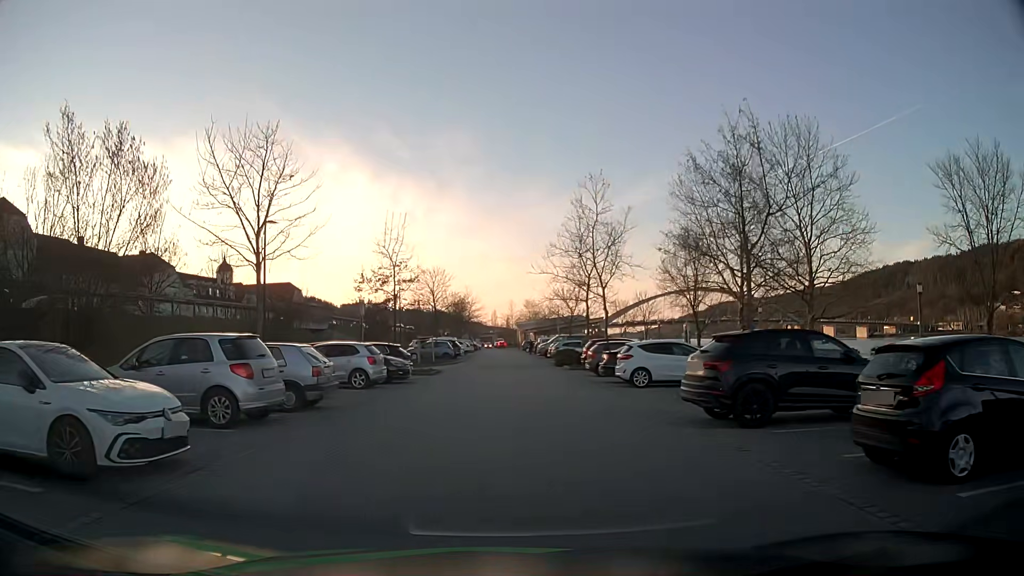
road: residential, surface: asphalt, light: Day
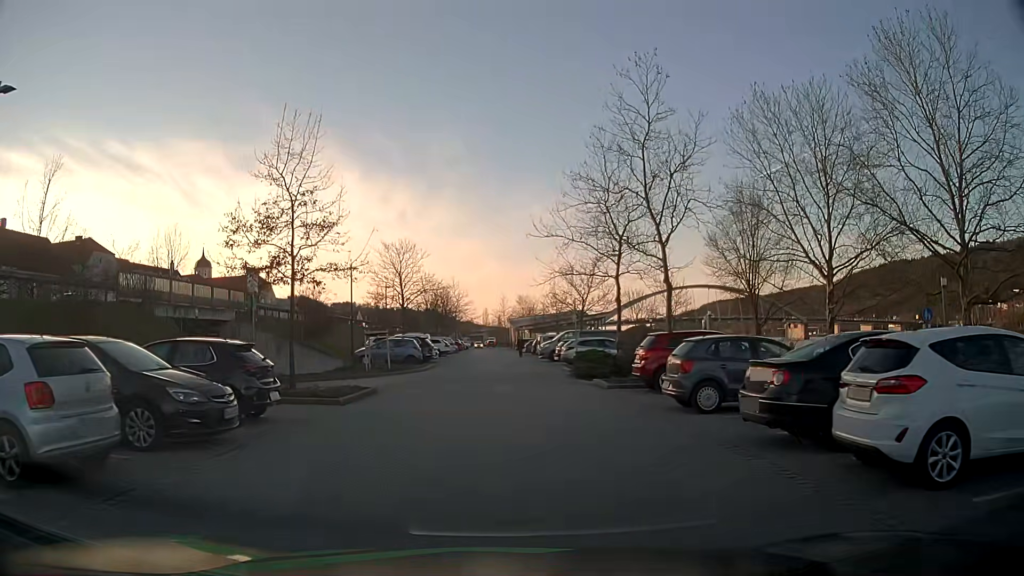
(+0.1, +15.5) m; +1°
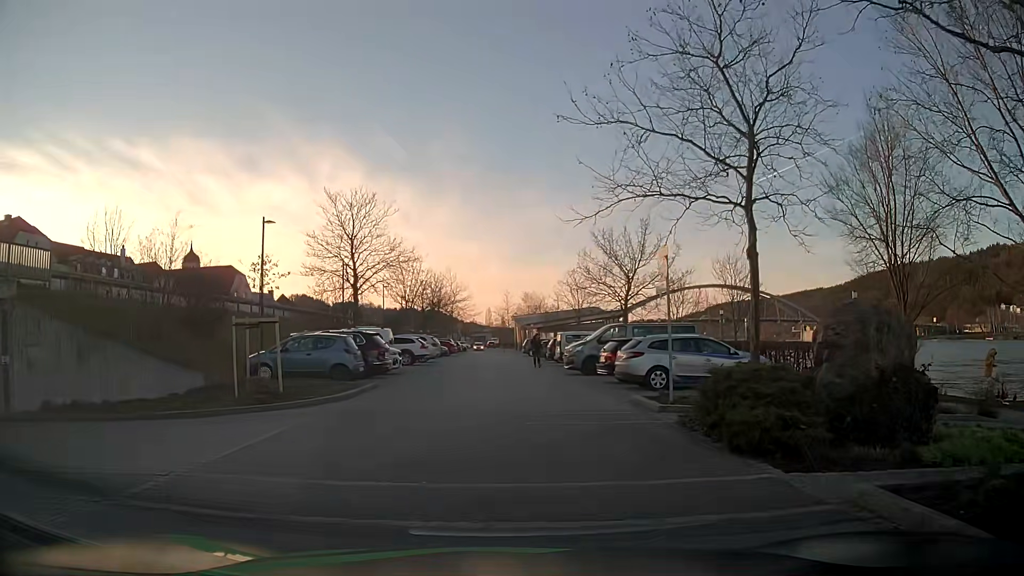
(-0.1, +16.4) m; 0°
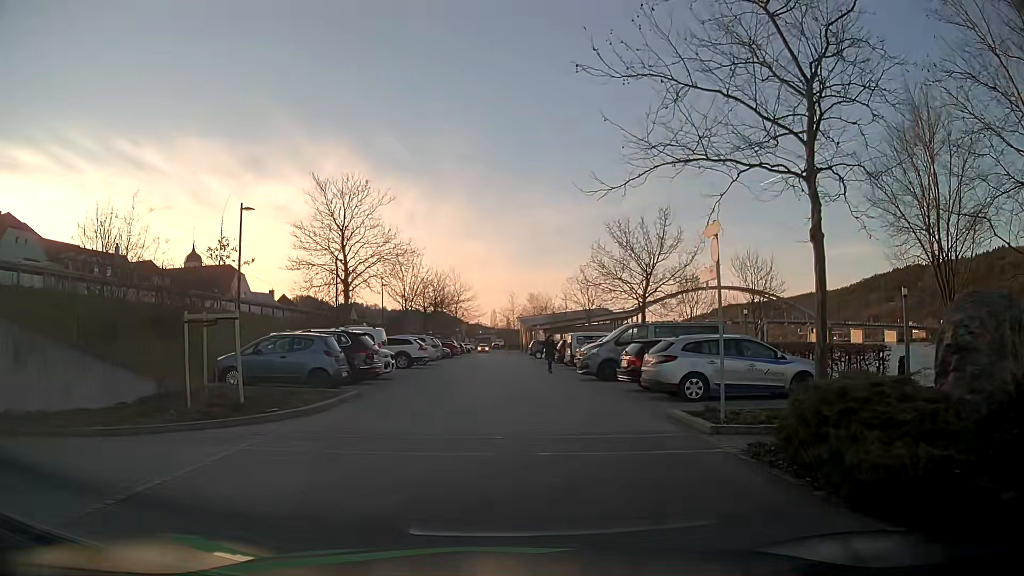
(0.0, +2.9) m; -1°
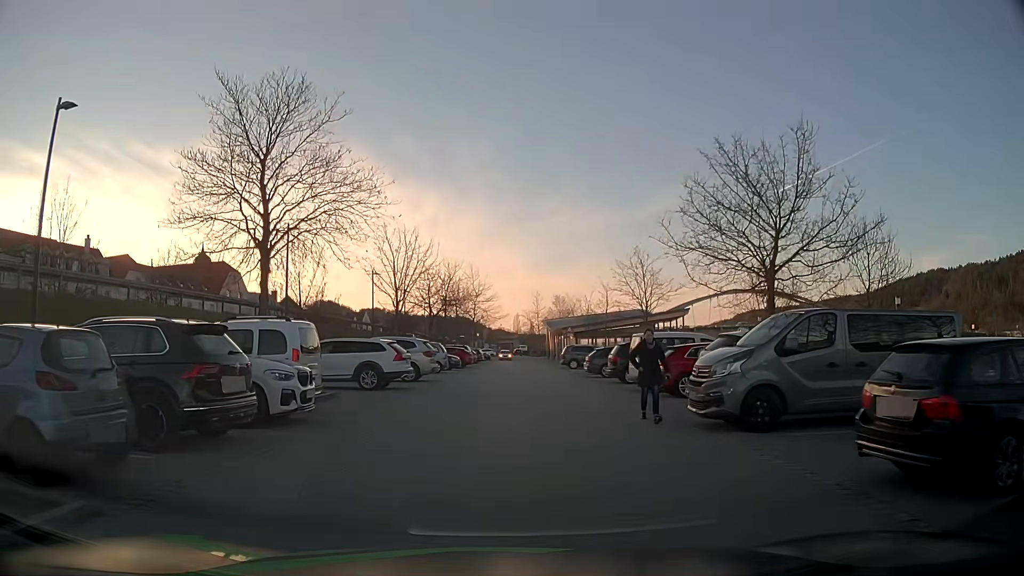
(-0.1, +12.4) m; -1°
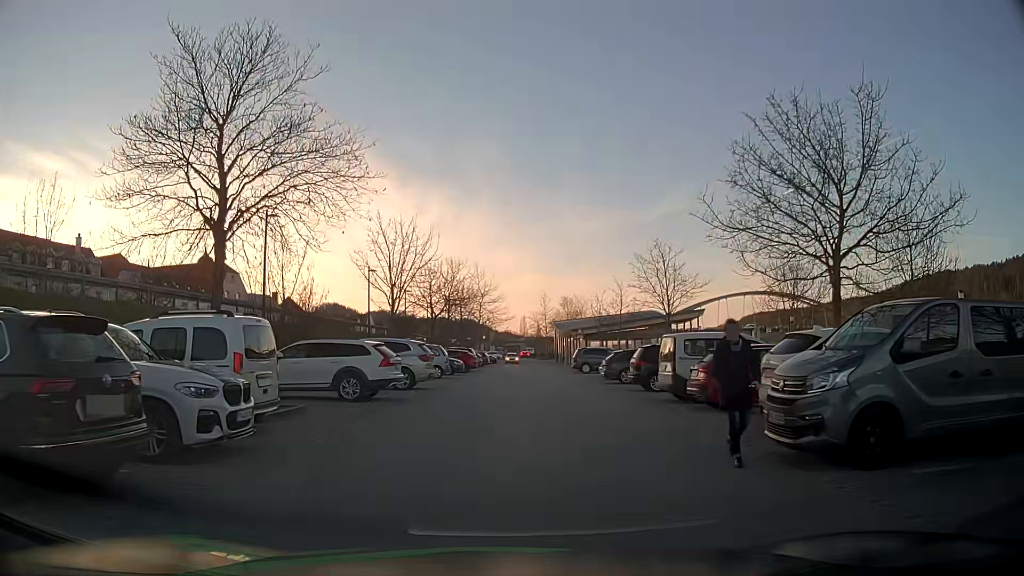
(0.0, +3.3) m; 0°
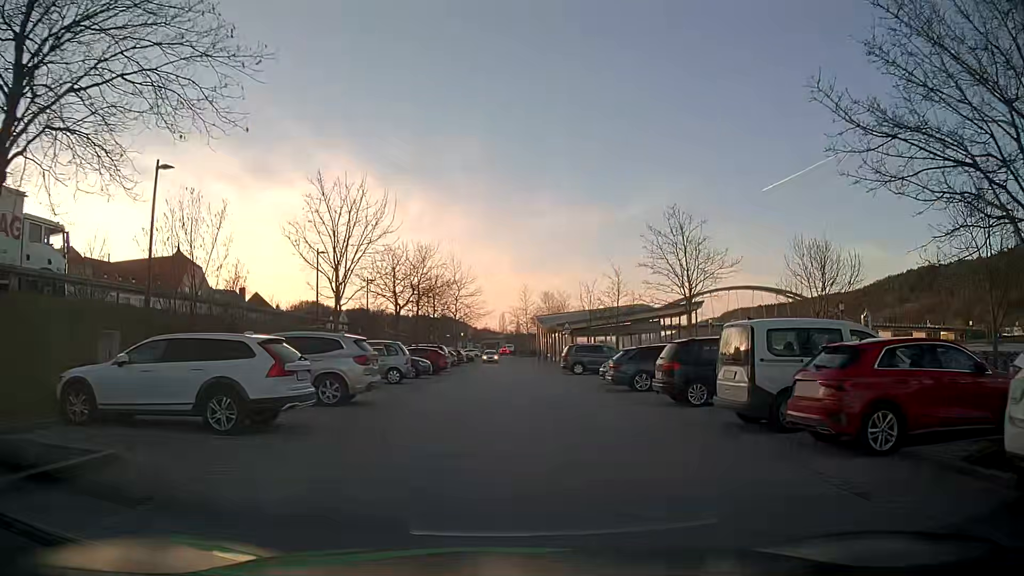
(0.0, +6.8) m; 0°
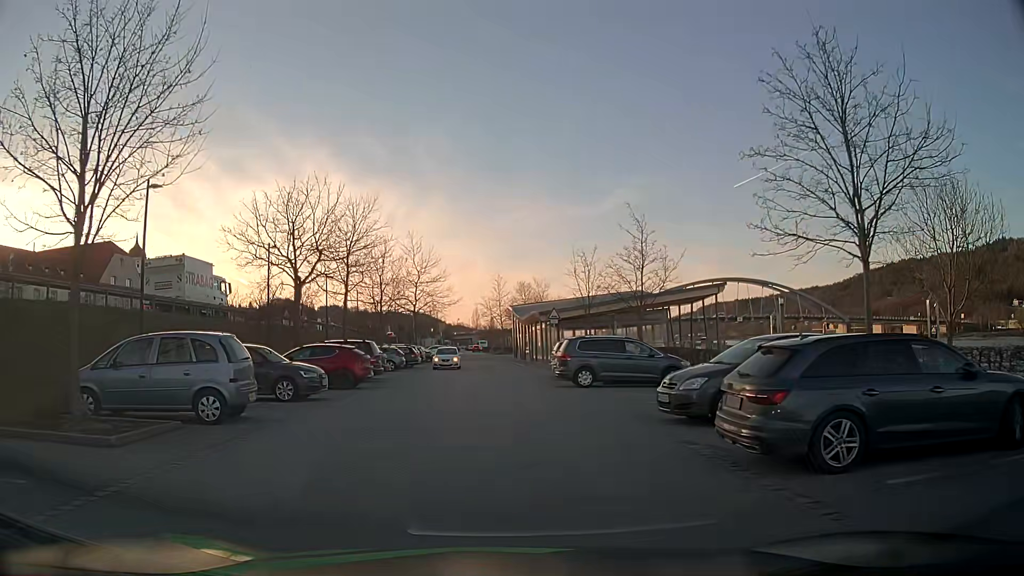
(+0.6, +14.2) m; +3°
